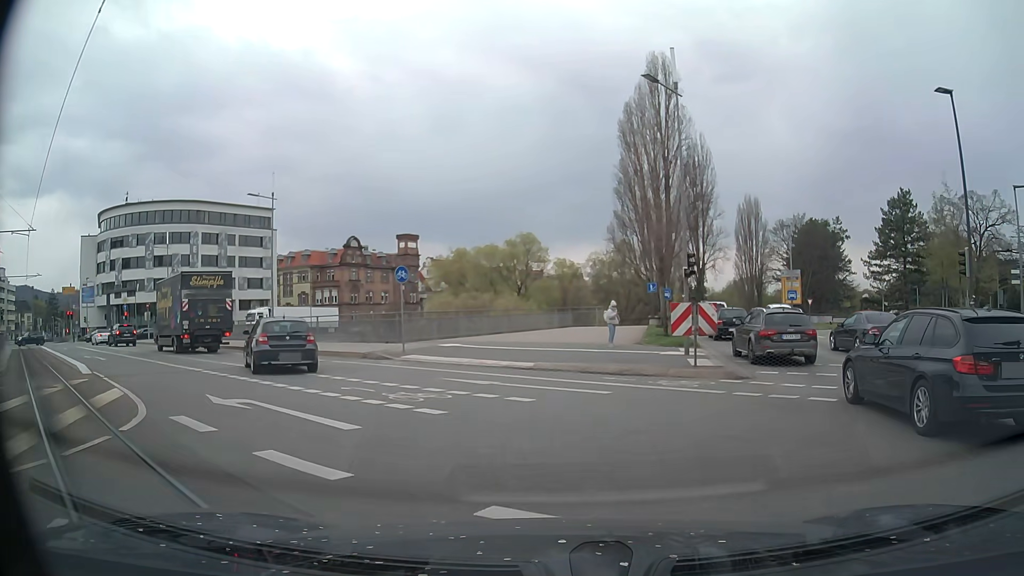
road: primary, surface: asphalt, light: Day
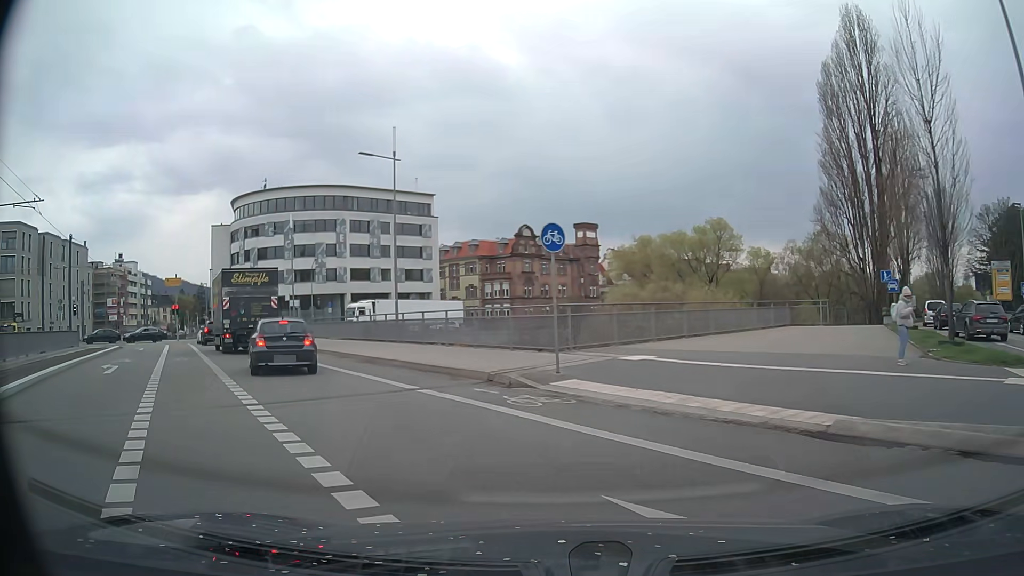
(-1.2, +10.0) m; -16°
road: secondary
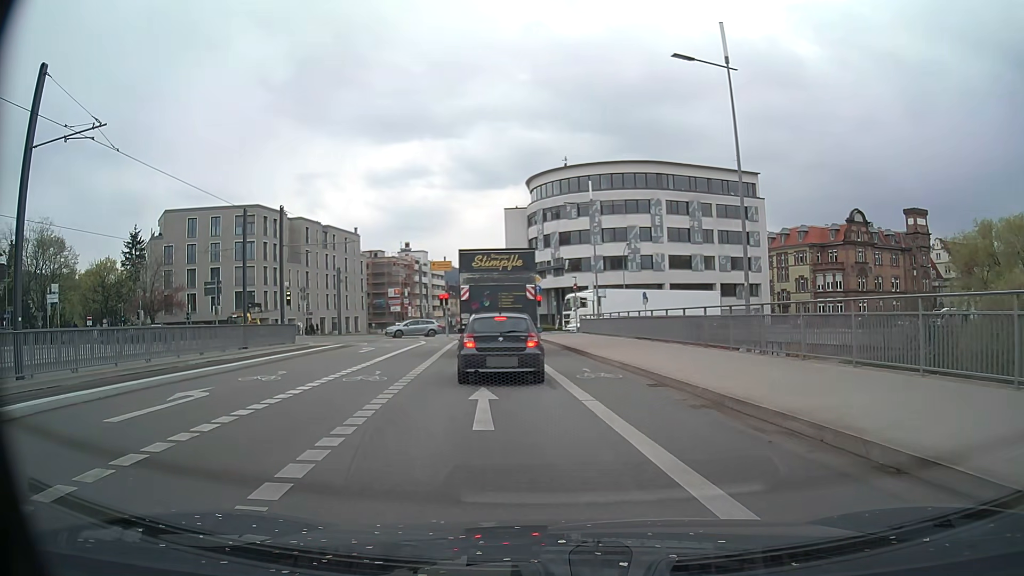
(-2.8, +11.1) m; -26°
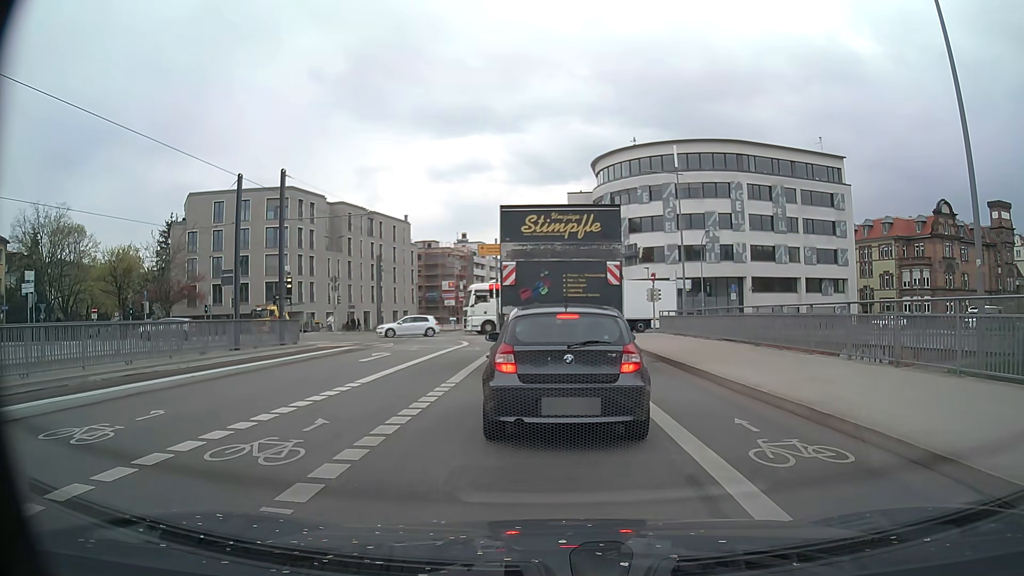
(-0.8, +8.6) m; -5°
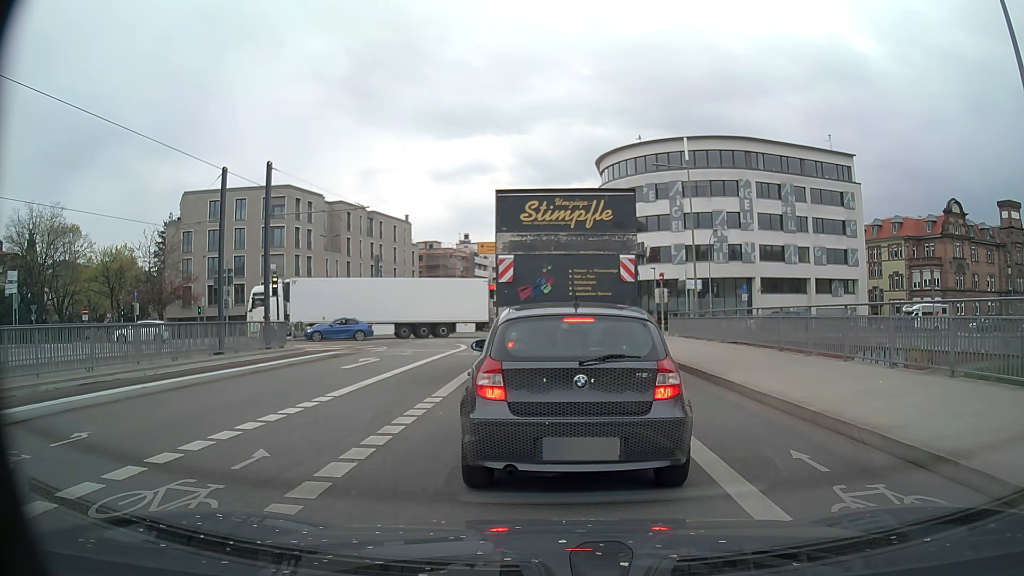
(-0.1, +1.9) m; -2°
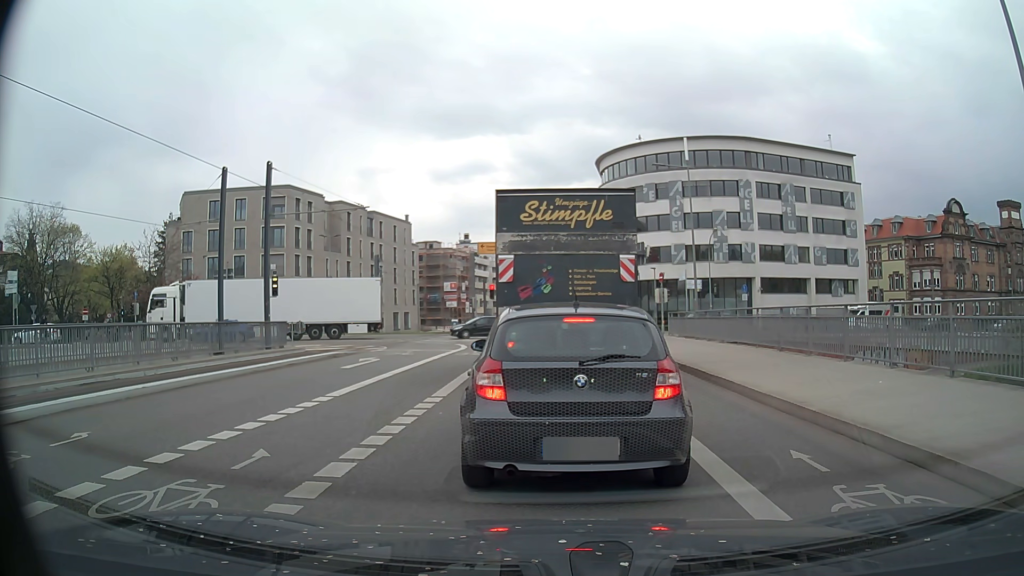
(0.0, 0.0) m; 0°
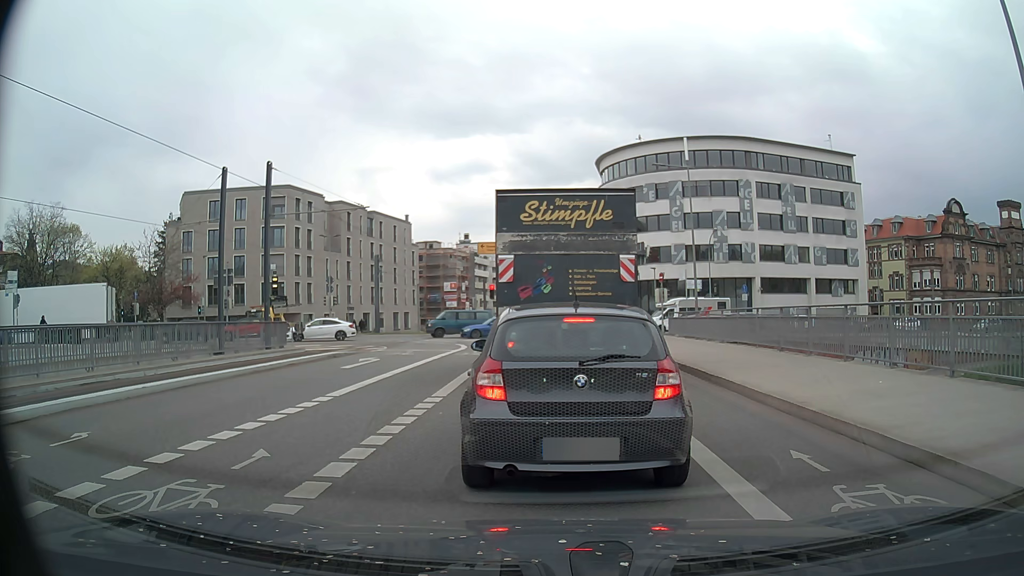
(0.0, 0.0) m; 0°
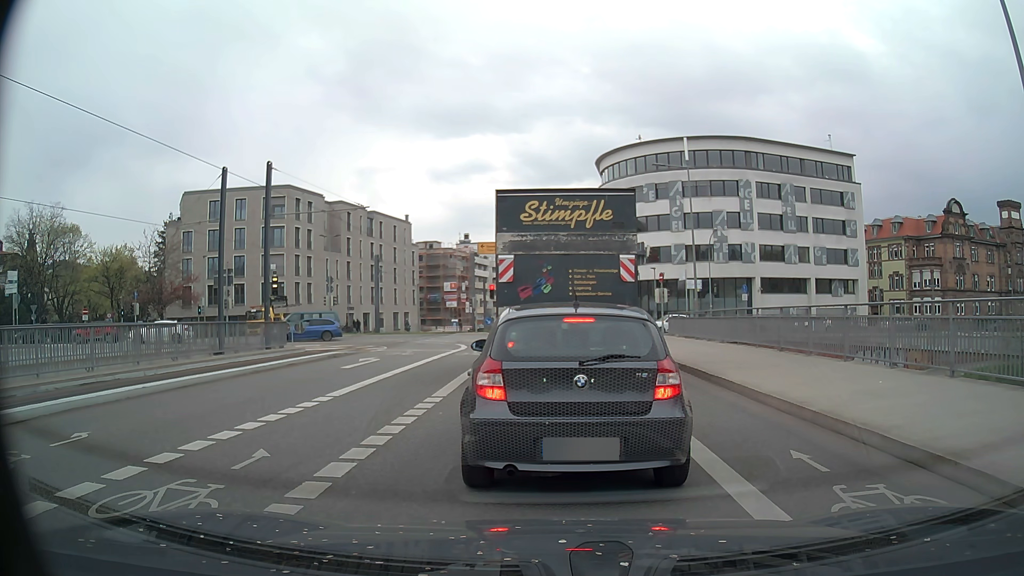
(0.0, 0.0) m; 0°
(0, +10) (0, +20) (0, +30) (0, +40) (-1, +50) (-3, +60) (-4, +70) (-4, +80) (-2, +90) (0, +100) m
